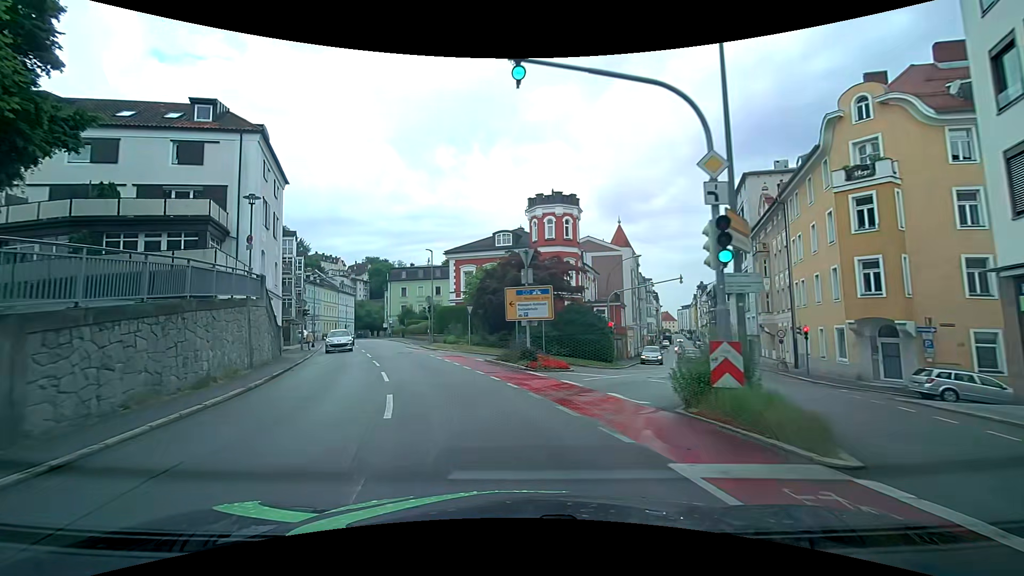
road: tertiary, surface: asphalt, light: Day
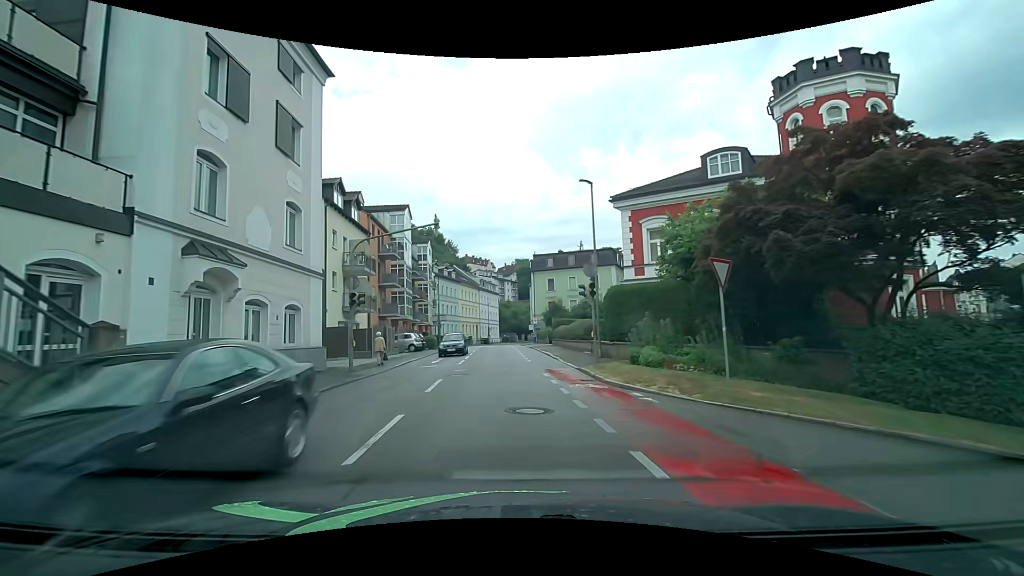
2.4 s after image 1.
(-3.8, +21.0) m; -18°
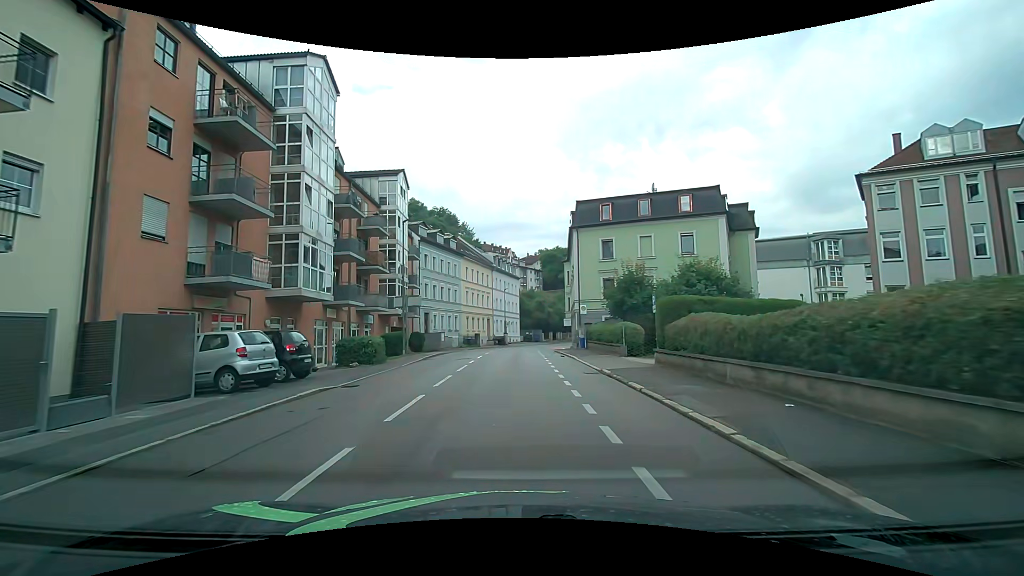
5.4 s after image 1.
(-0.8, +28.3) m; -3°
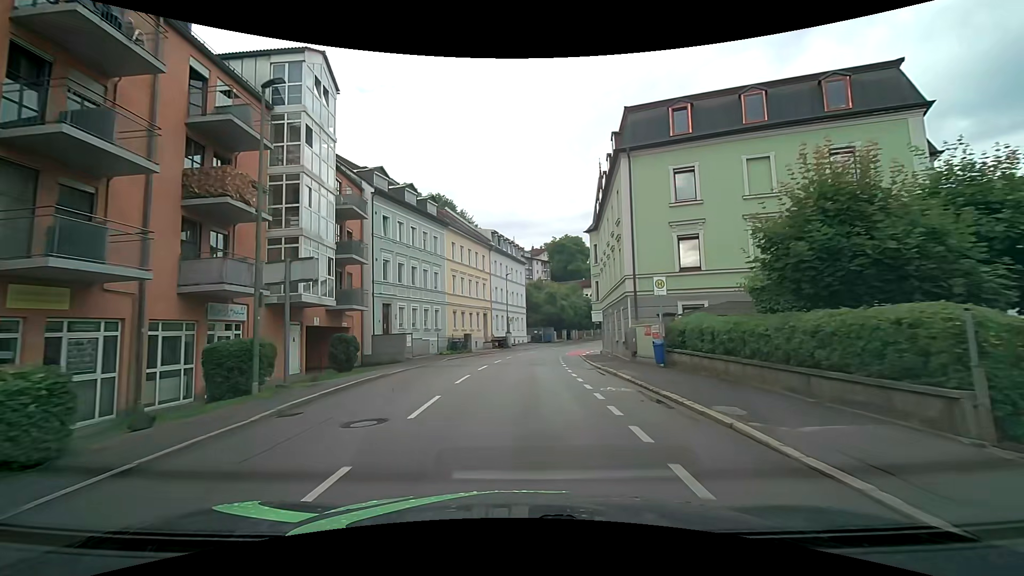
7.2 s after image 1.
(0.0, +17.8) m; 0°
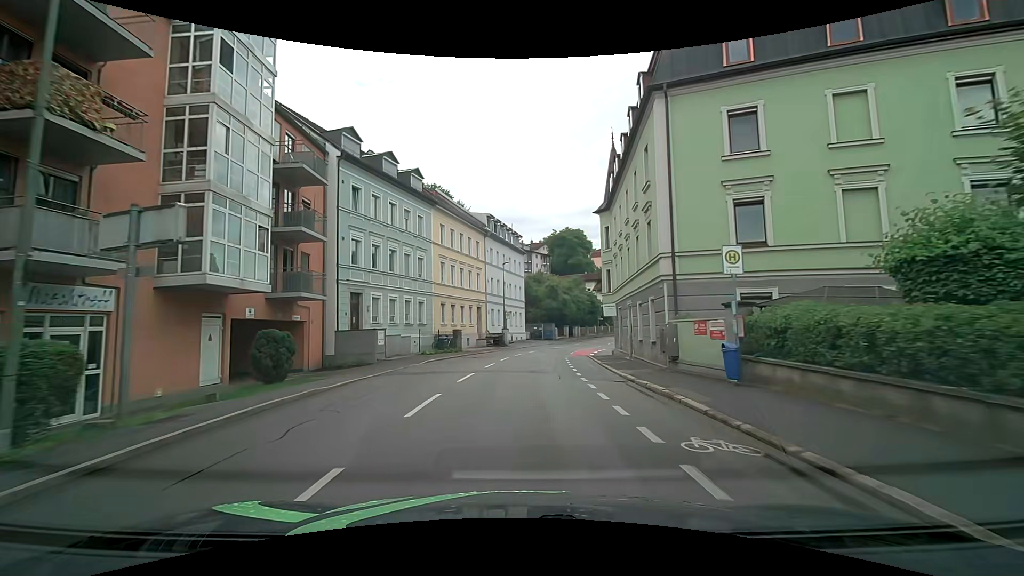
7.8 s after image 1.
(0.0, +6.1) m; 0°
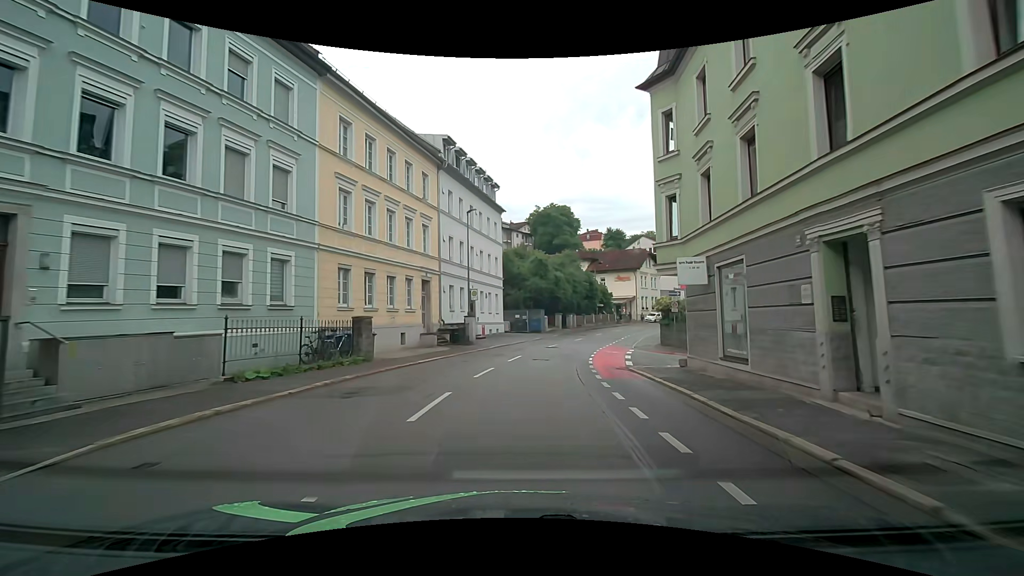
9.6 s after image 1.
(+0.3, +18.7) m; +2°
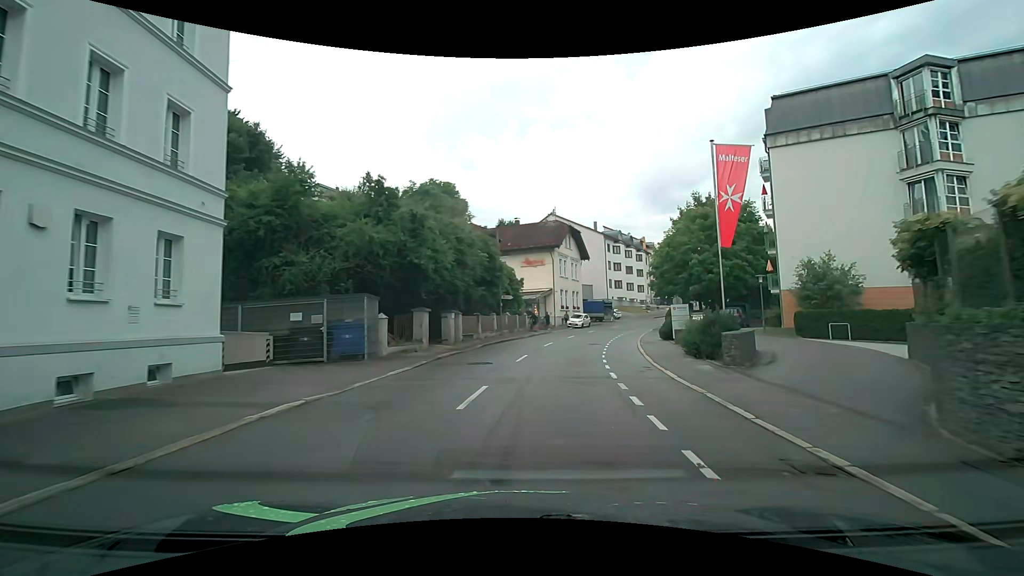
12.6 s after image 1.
(+3.2, +30.4) m; +14°
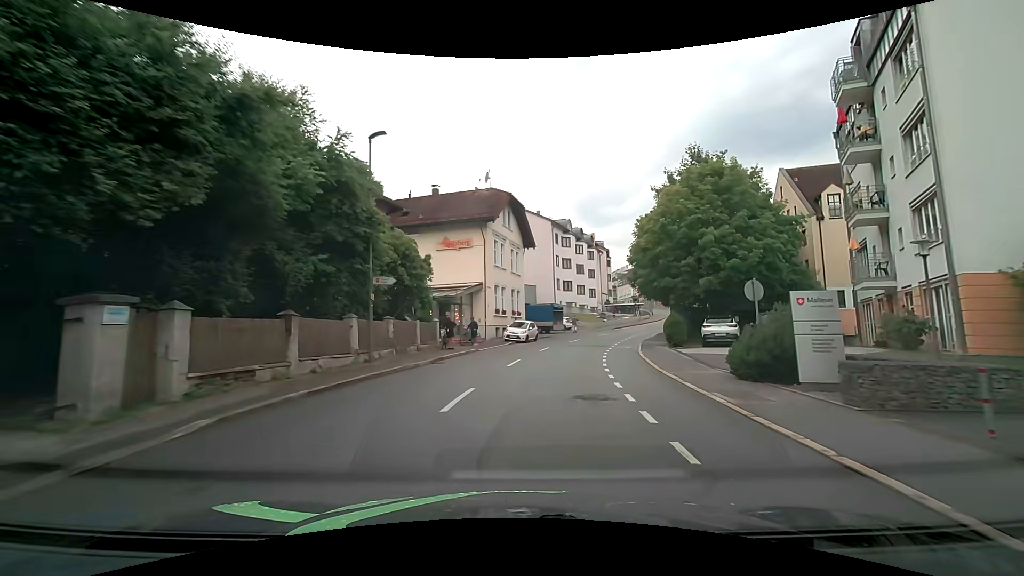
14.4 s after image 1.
(+1.1, +17.9) m; +8°
(0, +10) (+2, +20) (+4, +30) (+6, +39) (+10, +49) (+15, +57) (+21, +66) (+25, +74) (+29, +84) (+30, +94) m
